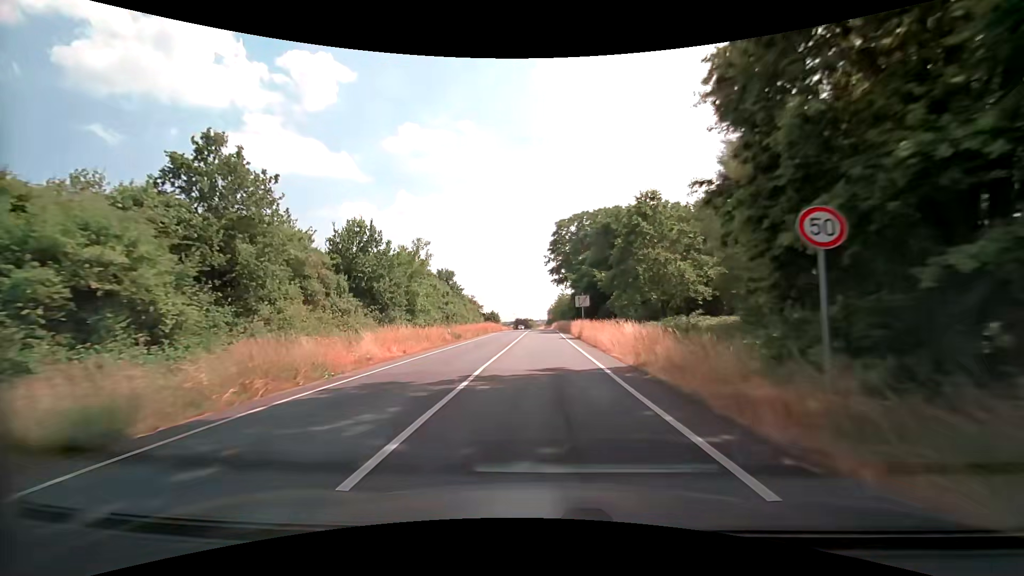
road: primary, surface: asphalt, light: Day
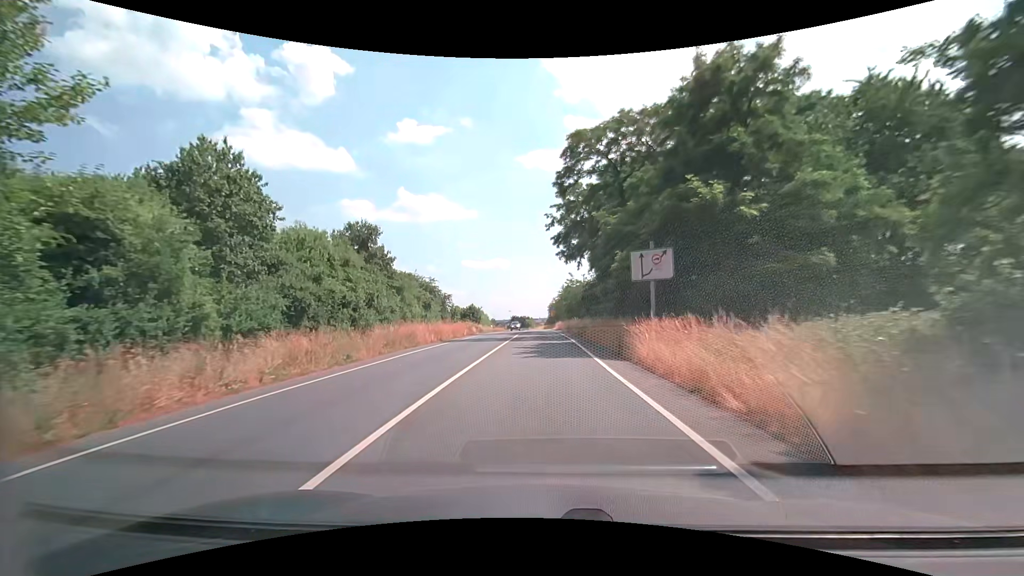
(+0.1, +35.4) m; 0°
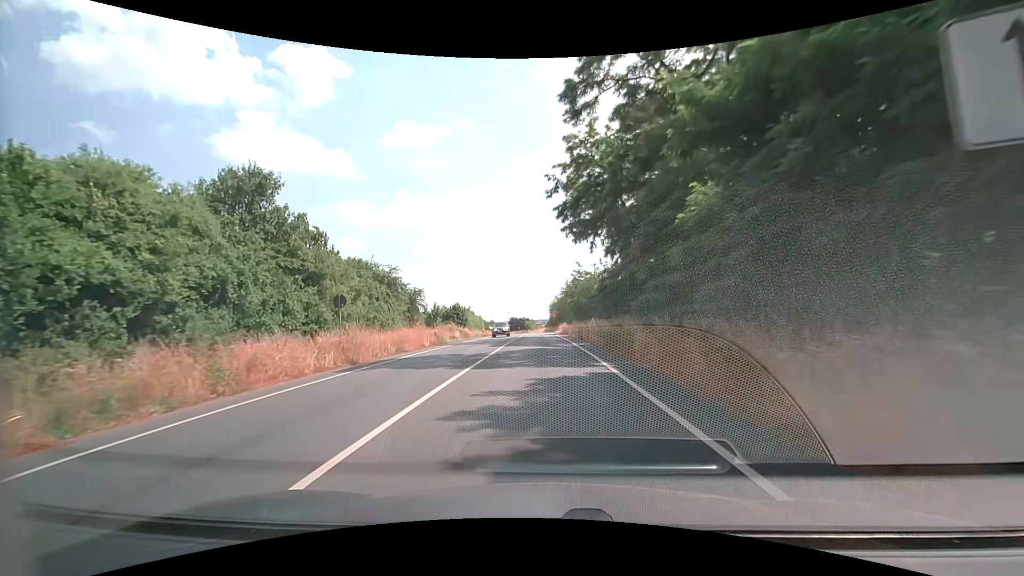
(0.0, +16.1) m; 0°
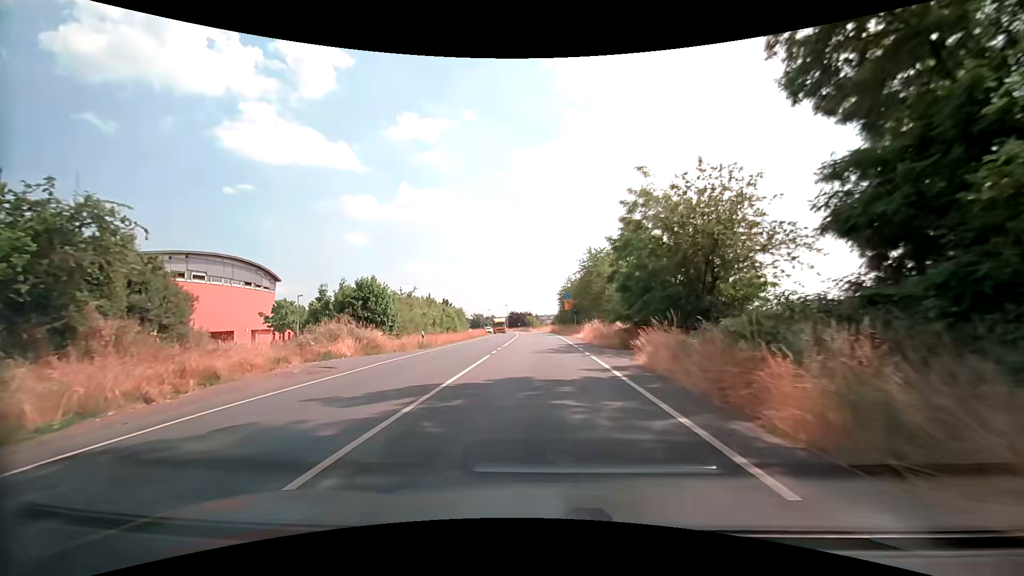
(-0.1, +38.1) m; 0°
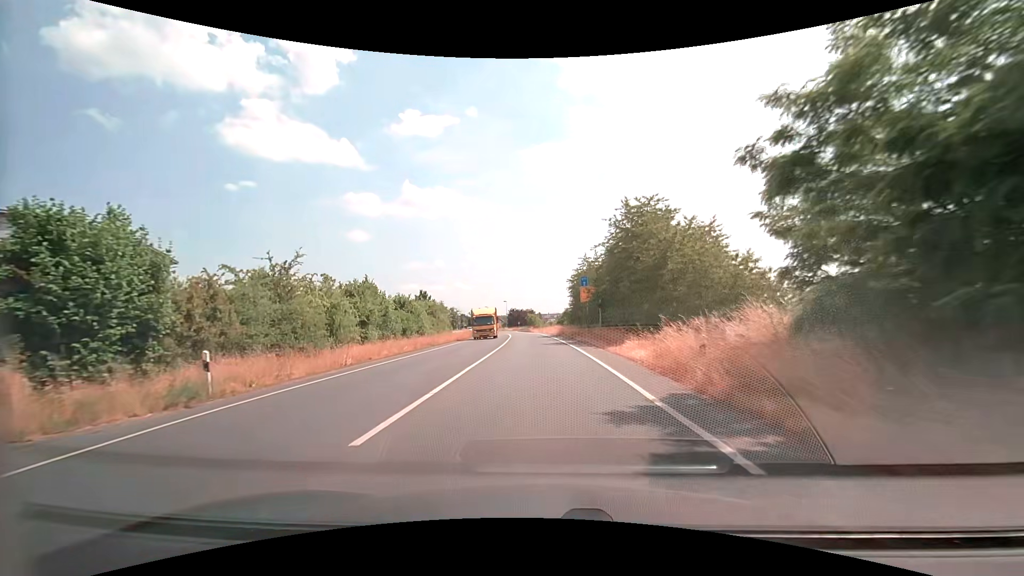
(-0.1, +22.1) m; 0°
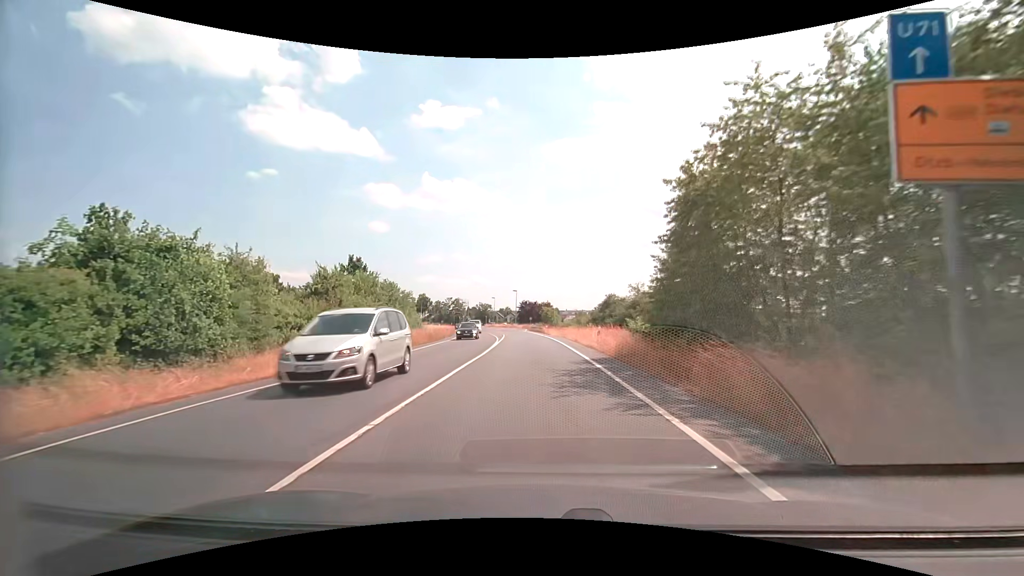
(-0.6, +36.2) m; -2°
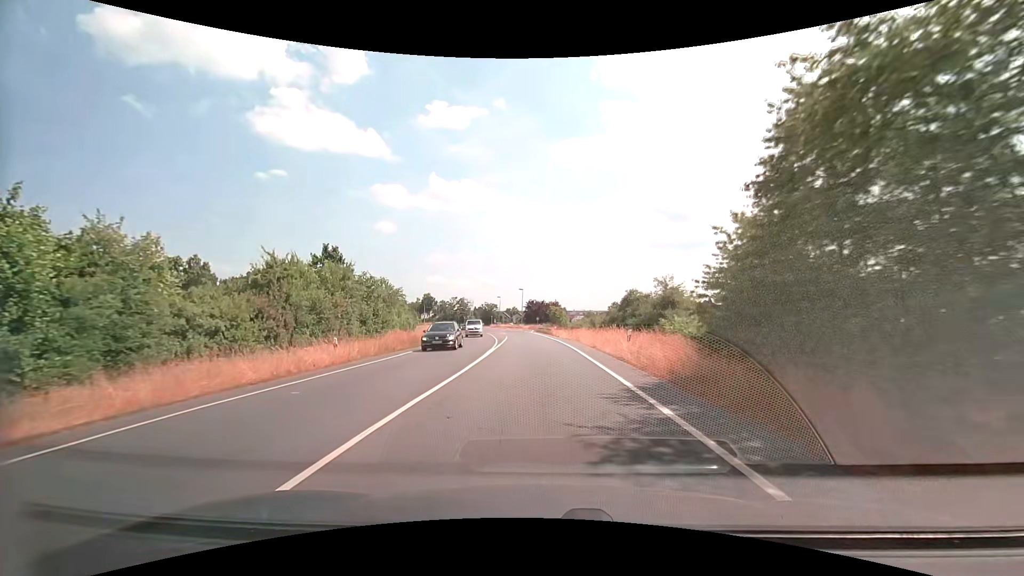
(-0.1, +7.2) m; -1°
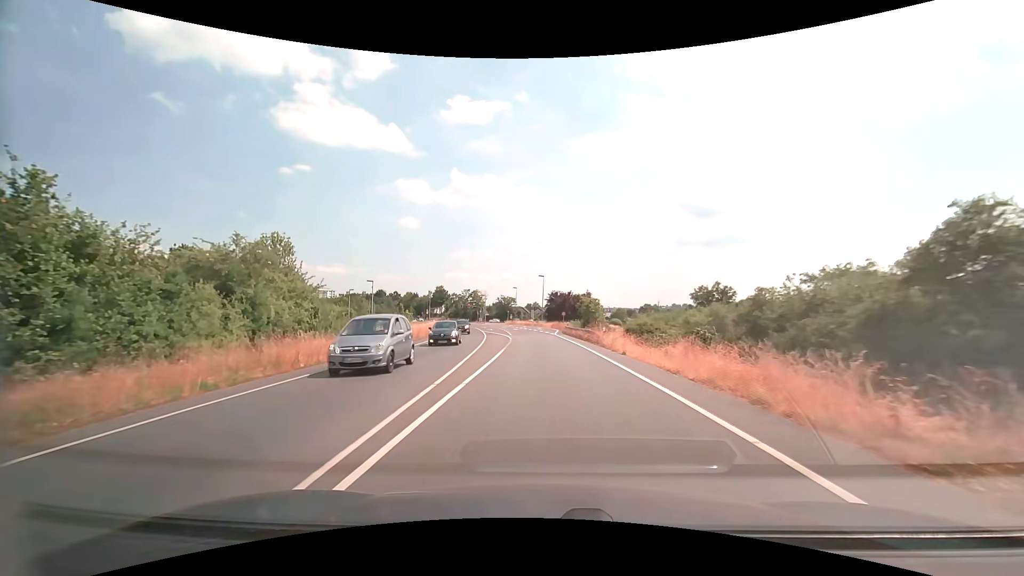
(-0.8, +28.8) m; -3°
(0, +10) (0, +20) (-1, +30) (-1, +40) (-1, +50) (-2, +60) (-3, +70) (-4, +80) (-6, +90) (-7, +100) m
